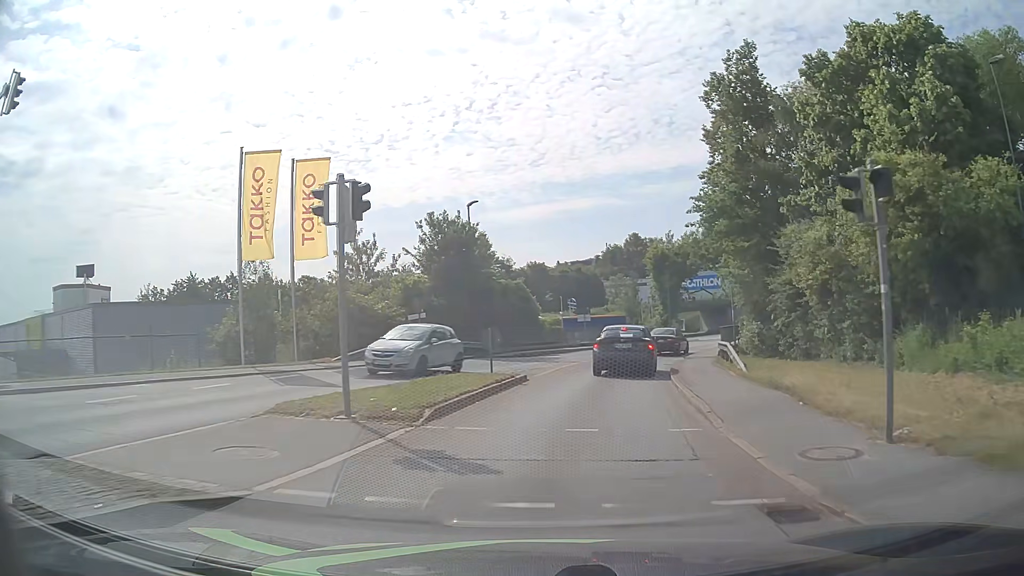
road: tertiary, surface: asphalt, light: Day
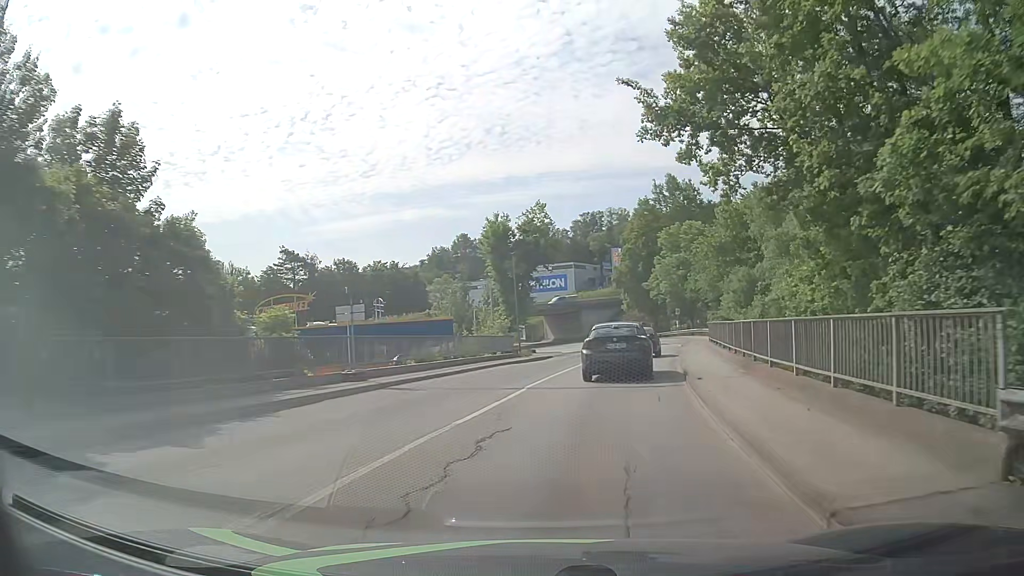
(+3.0, +25.8) m; +15°
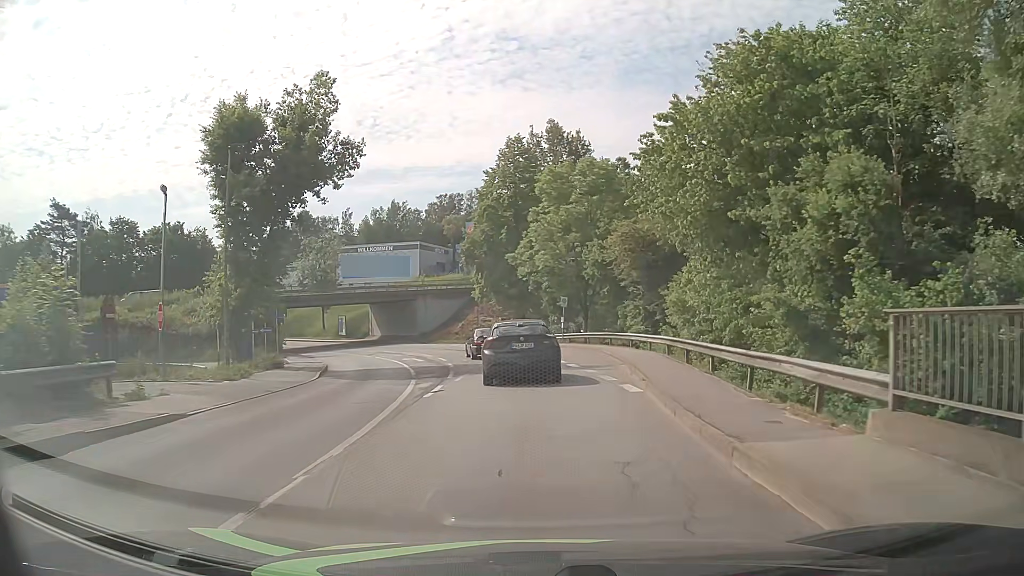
(+3.9, +30.7) m; +12°
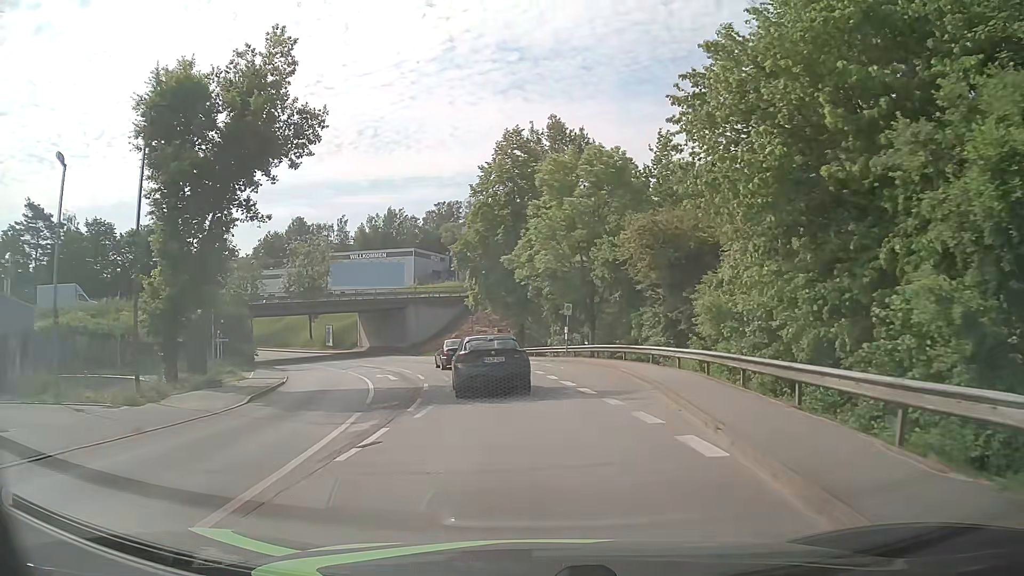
(0.0, +6.0) m; 0°
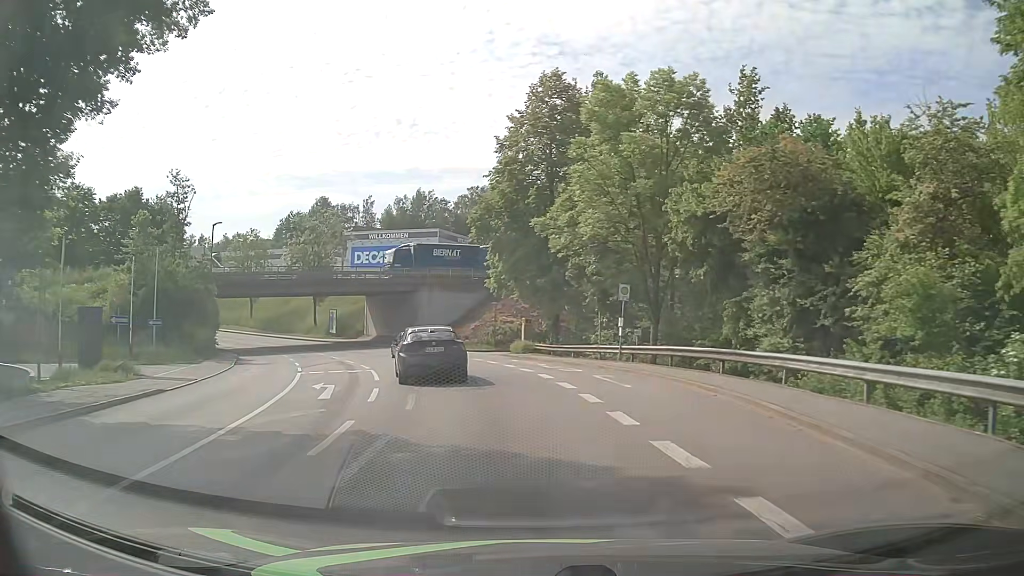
(-0.2, +12.1) m; -2°
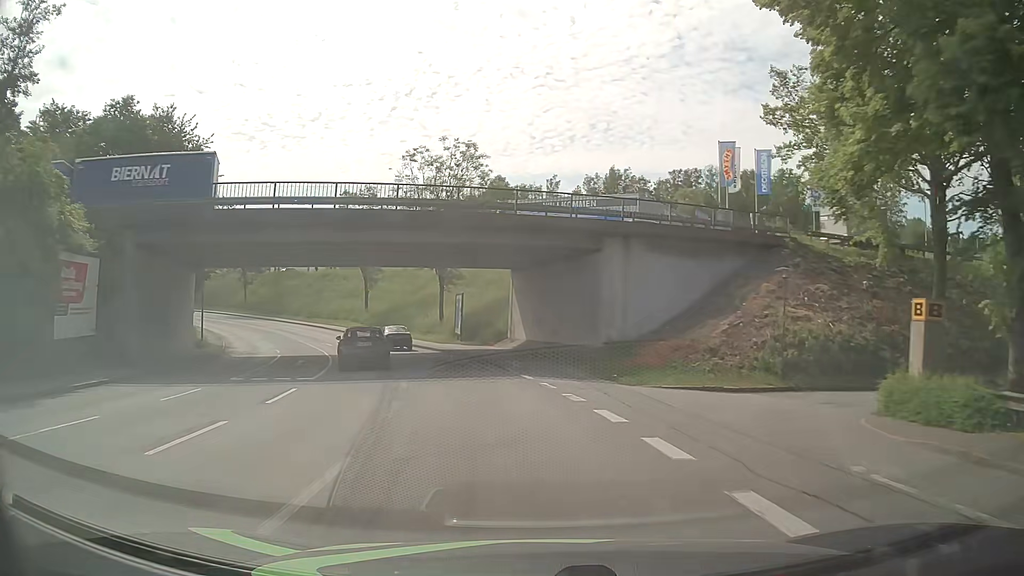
(-4.6, +32.1) m; -16°
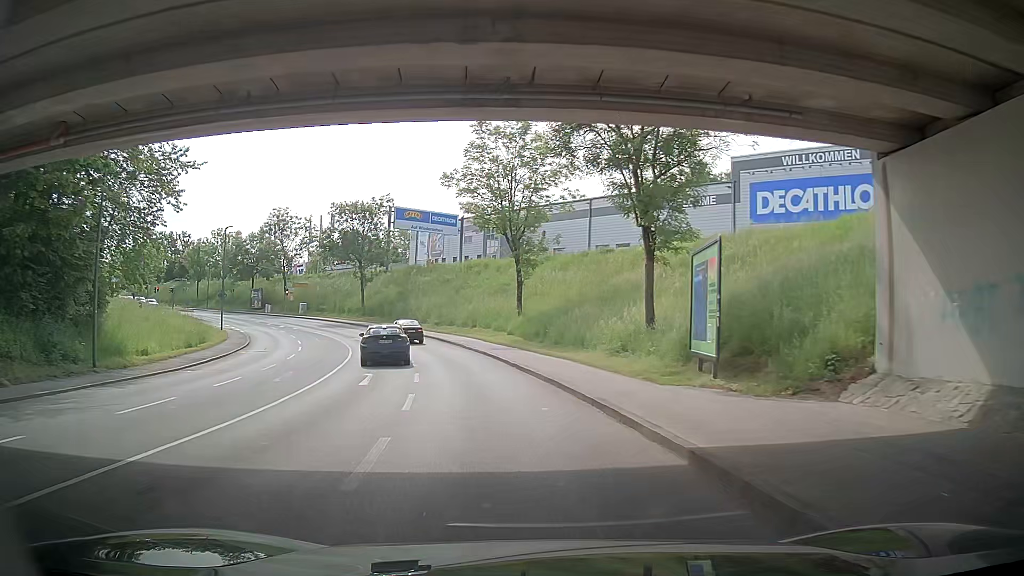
(-4.0, +28.9) m; -12°
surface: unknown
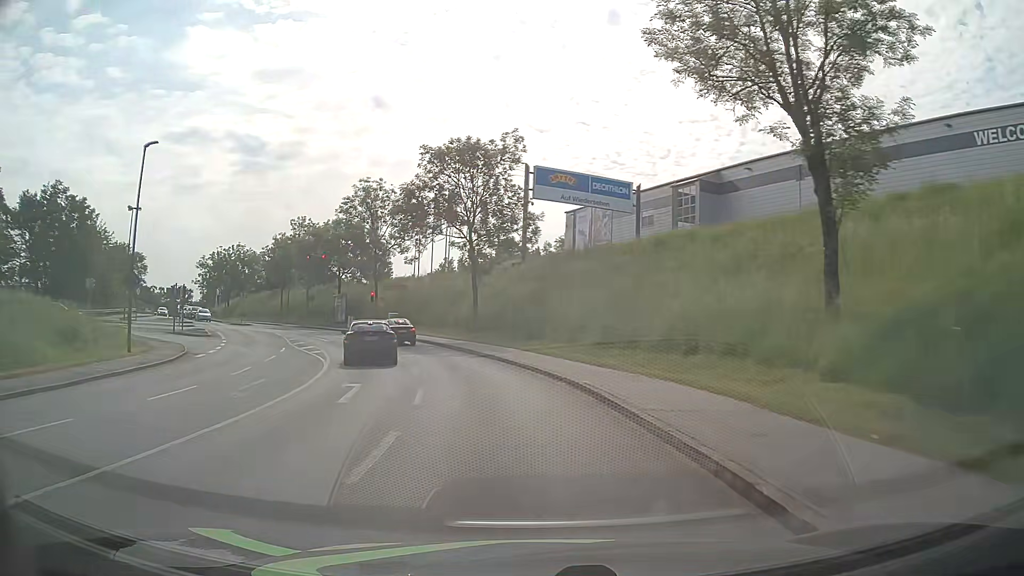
(-5.4, +29.8) m; -18°
